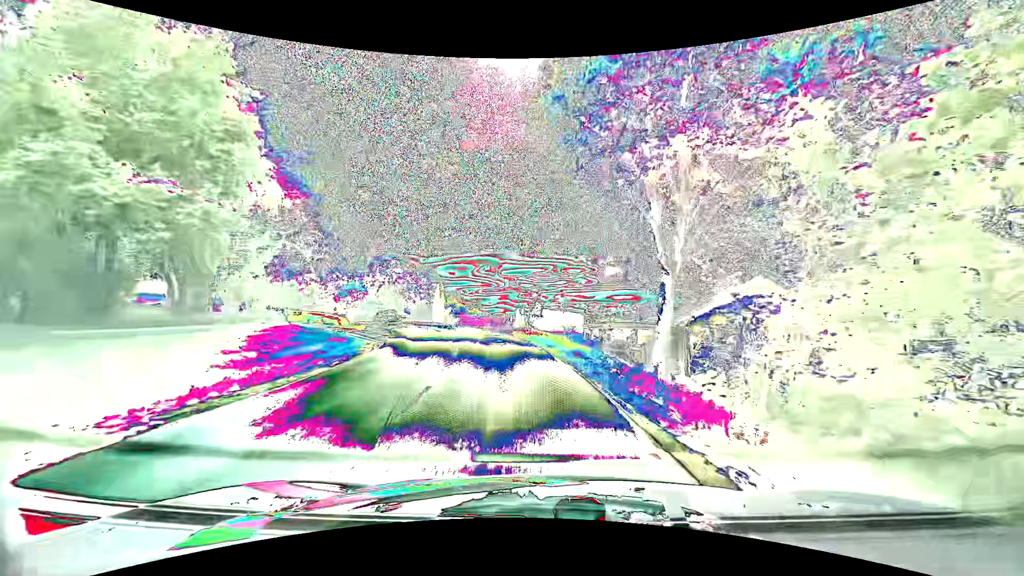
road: tertiary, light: Day
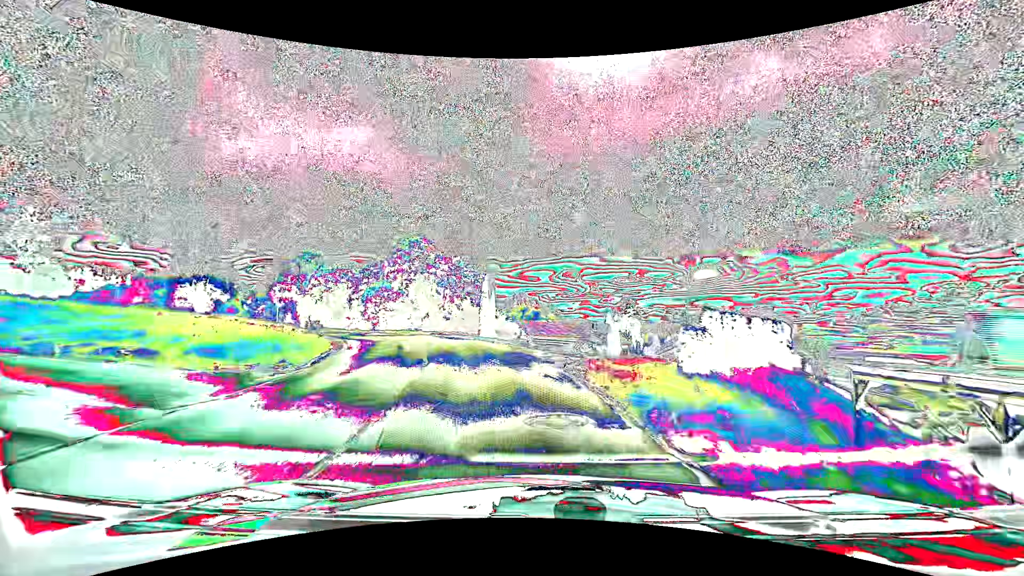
(-1.3, +21.2) m; -10°
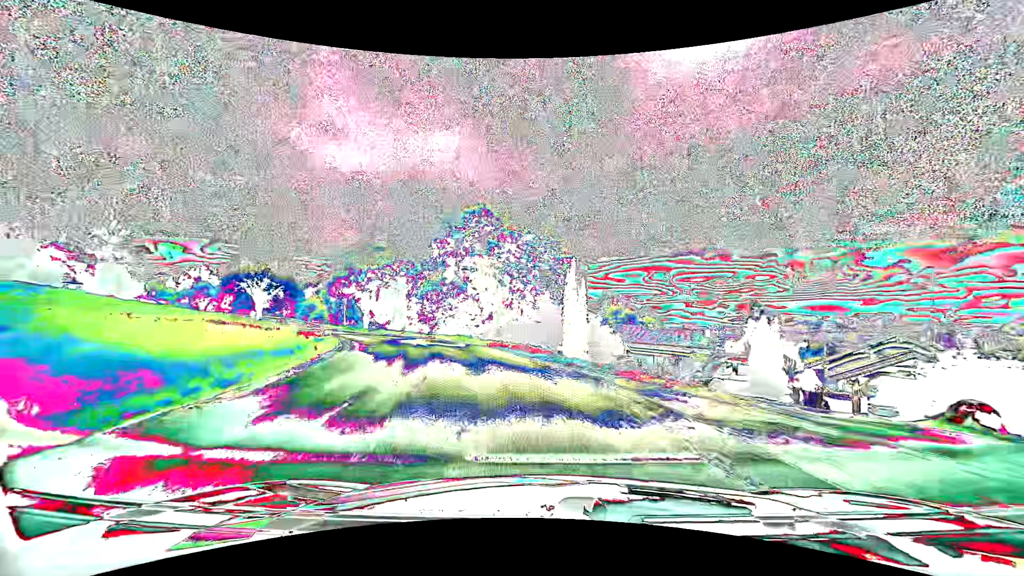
(-1.0, +13.2) m; -10°
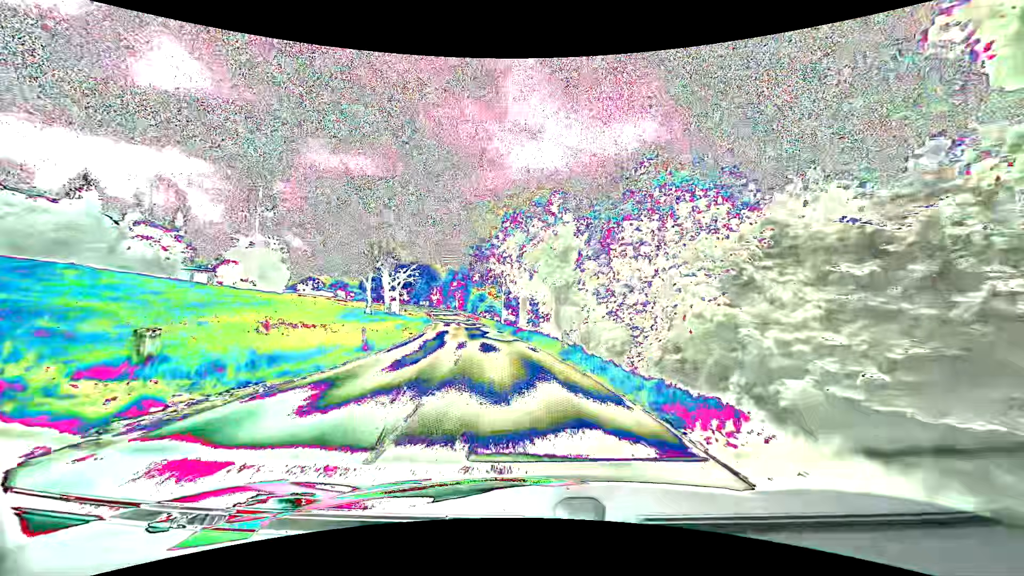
(-6.2, +30.6) m; -22°
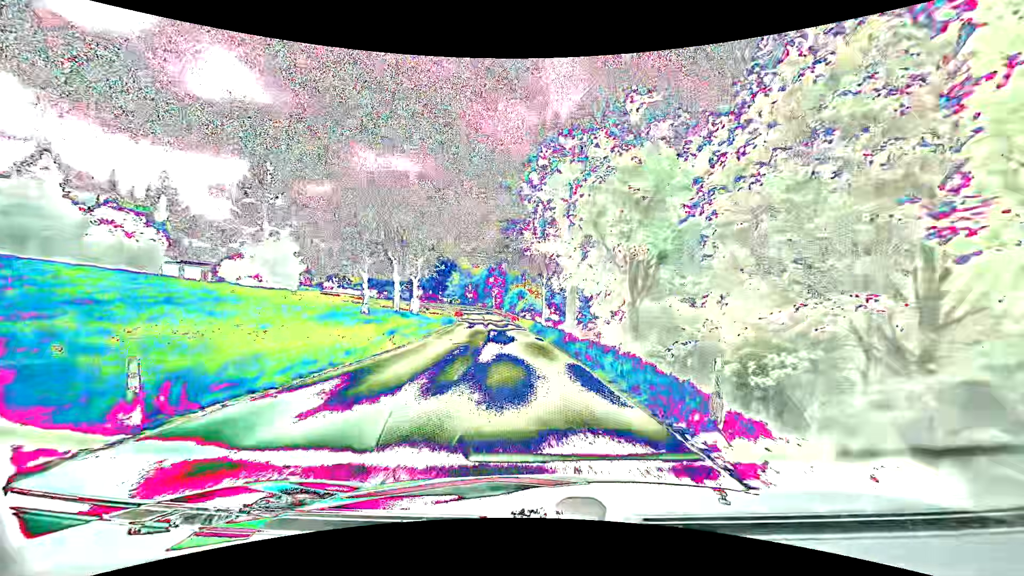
(-0.5, +12.9) m; -5°
